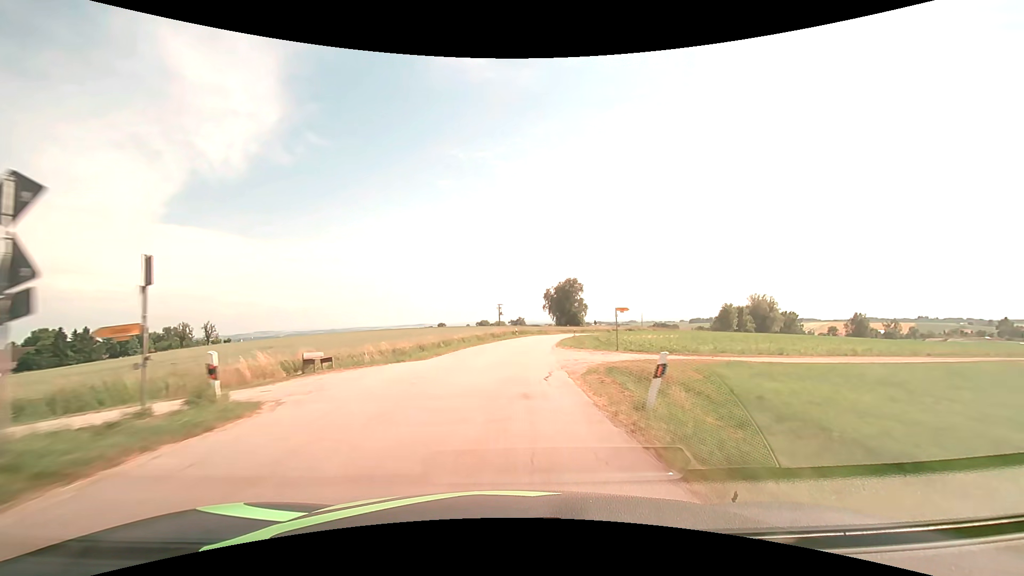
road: tertiary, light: Day
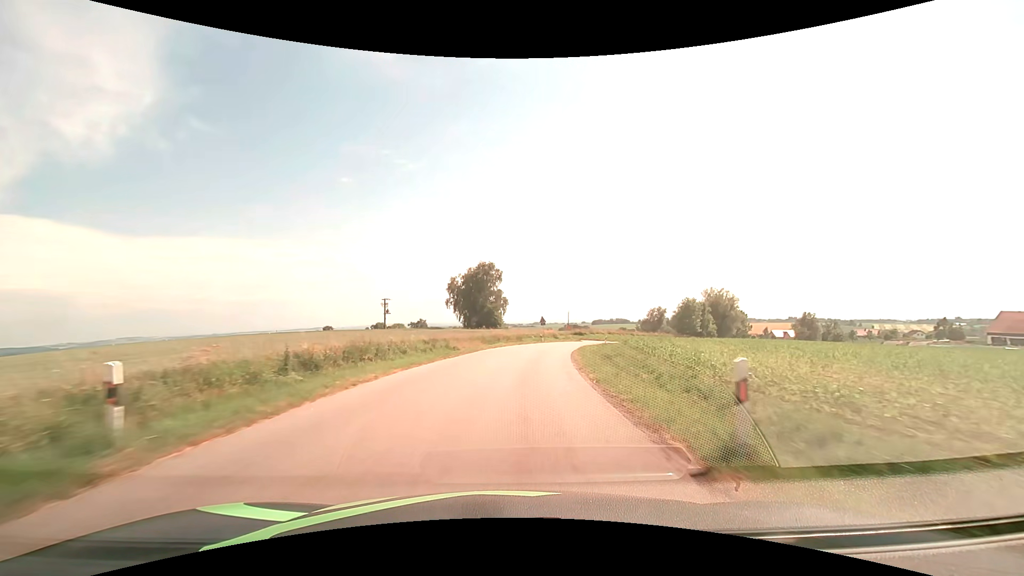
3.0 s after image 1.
(+3.7, +53.3) m; +10°
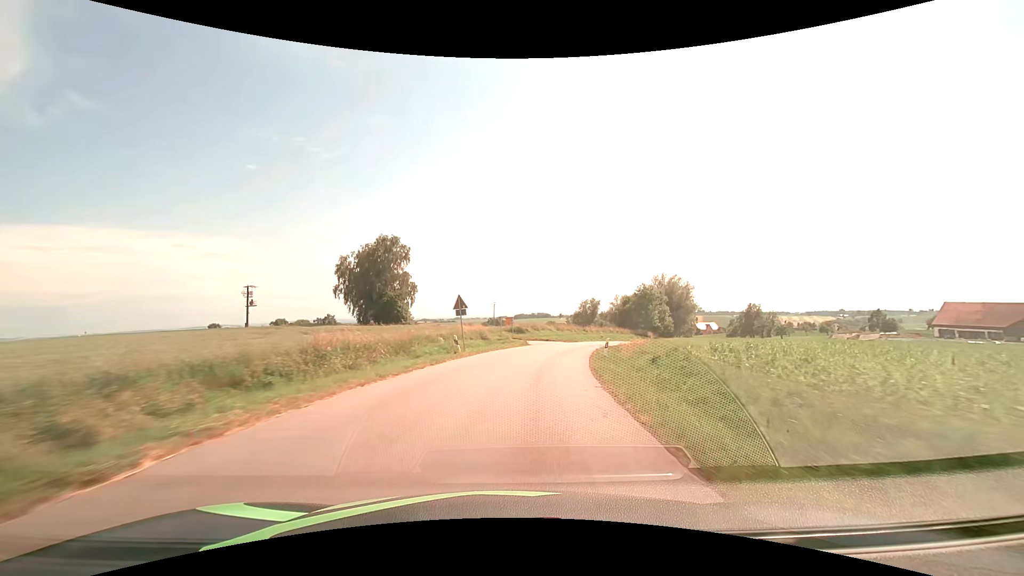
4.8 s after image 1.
(+2.2, +32.1) m; +9°
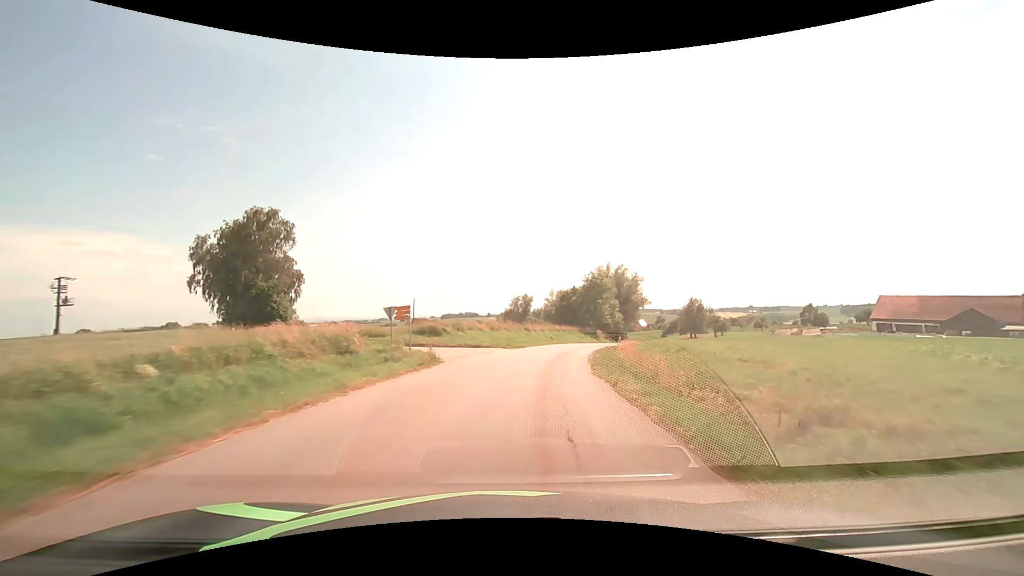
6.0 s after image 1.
(+1.5, +21.6) m; +8°
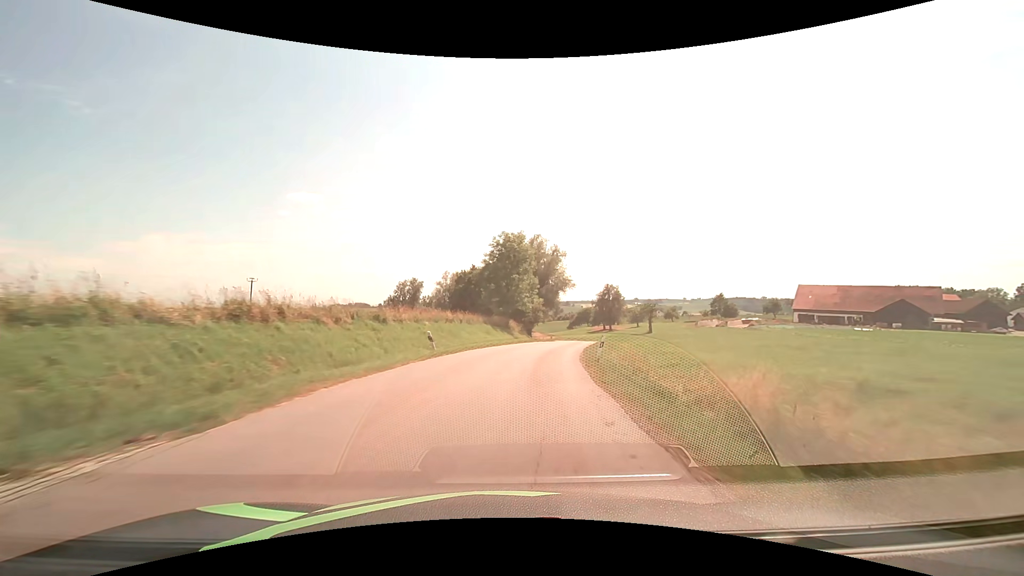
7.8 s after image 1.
(+3.4, +32.3) m; +12°
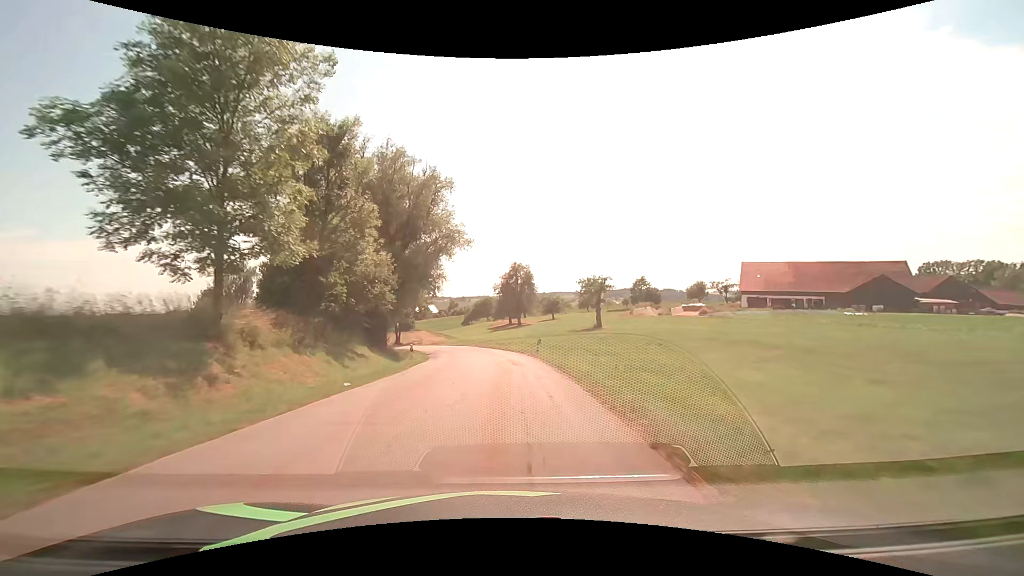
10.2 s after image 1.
(+5.9, +42.3) m; +13°
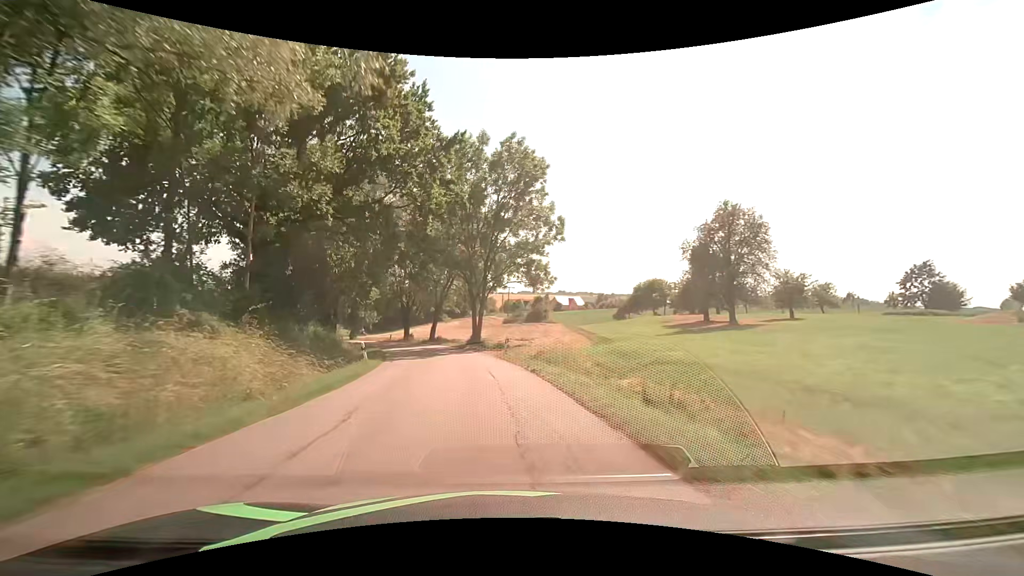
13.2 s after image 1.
(-4.9, +50.5) m; -16°
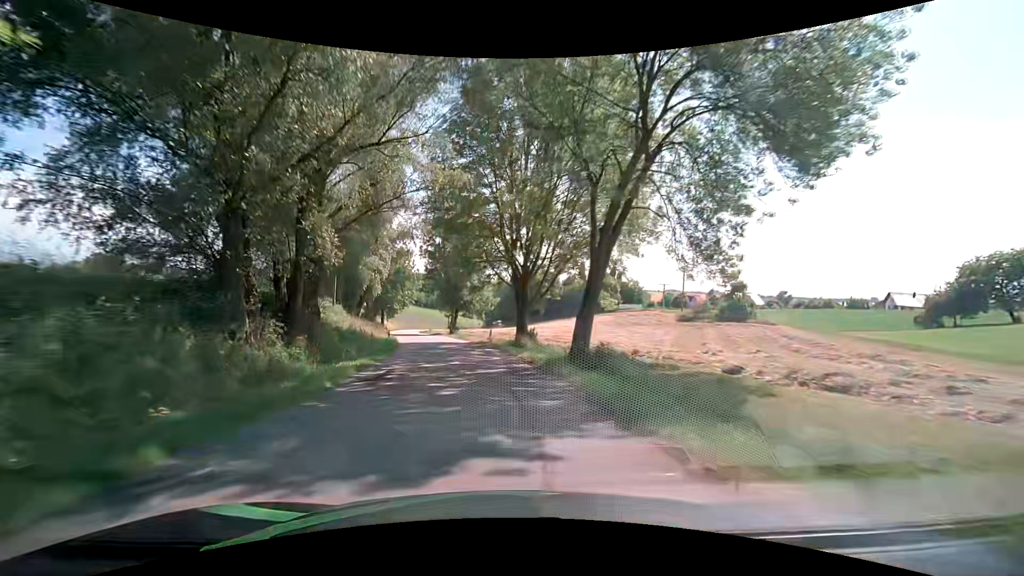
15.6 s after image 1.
(-6.0, +39.9) m; -17°
(0, +10) (-1, +20) (-2, +30) (-5, +40) (-7, +49) (-9, +59) (-12, +69) (-14, +78) (-16, +88) (-18, +98) m
